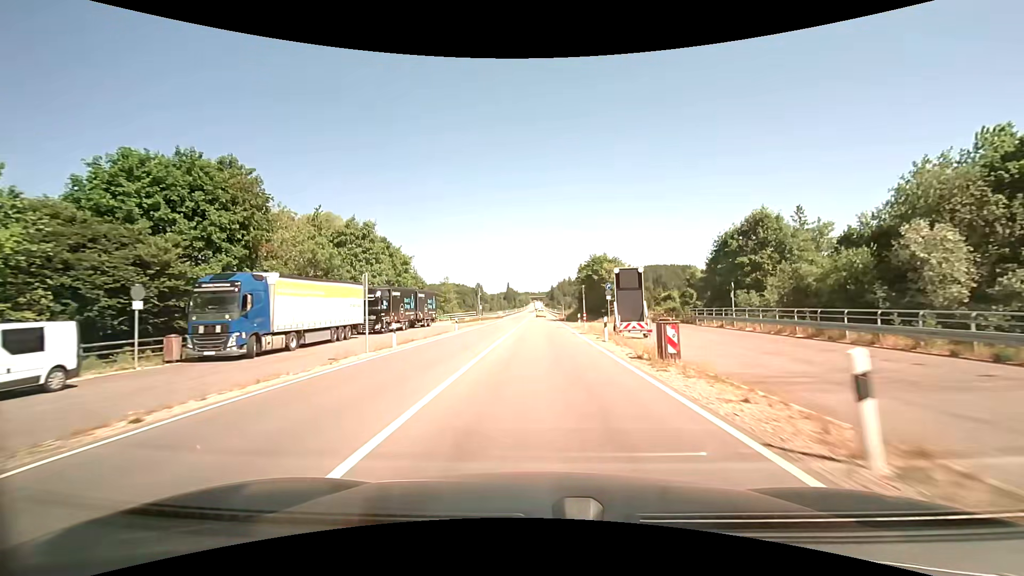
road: primary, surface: asphalt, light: Day
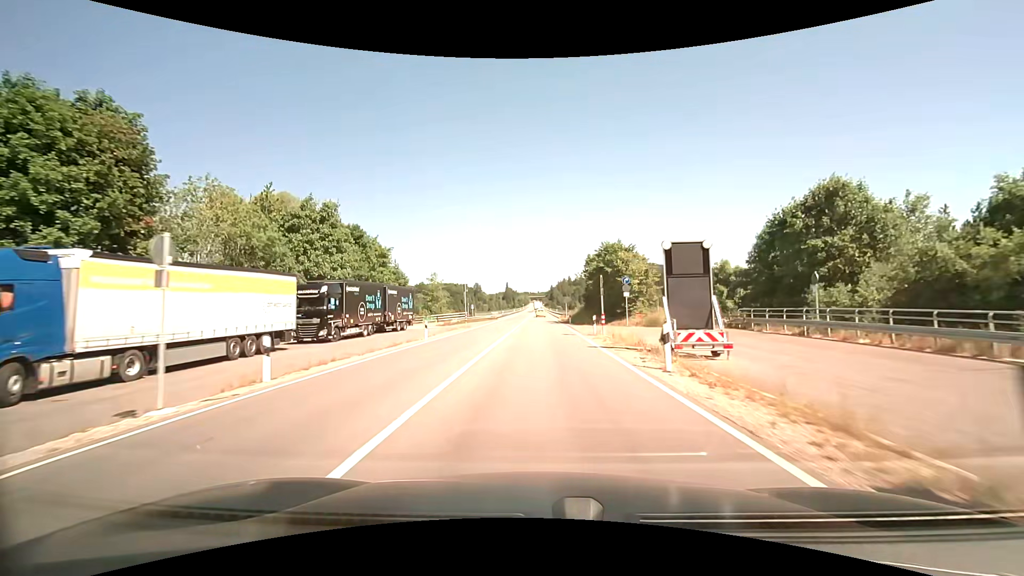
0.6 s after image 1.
(-0.1, +10.6) m; -1°
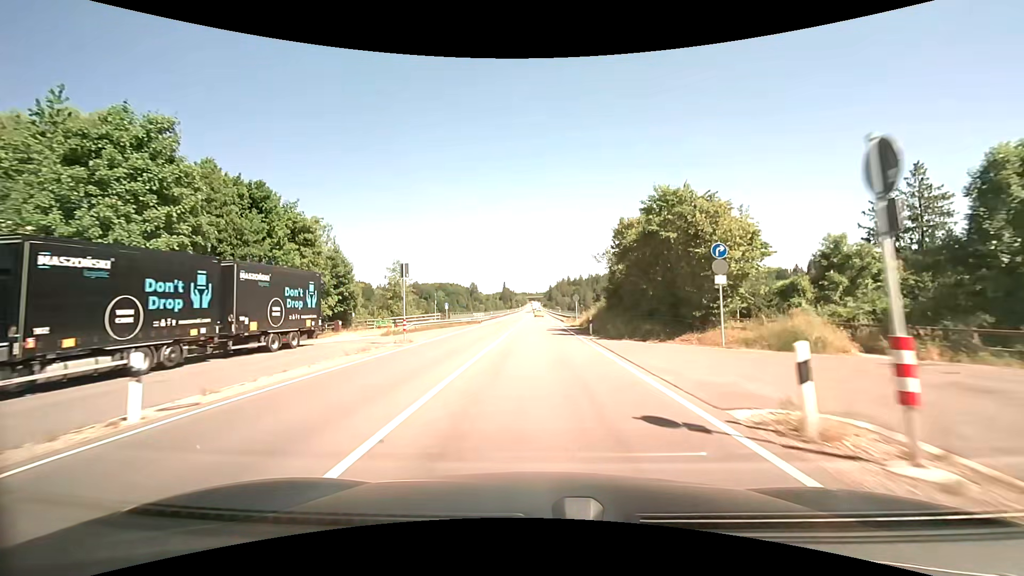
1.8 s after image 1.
(-0.4, +21.1) m; -1°
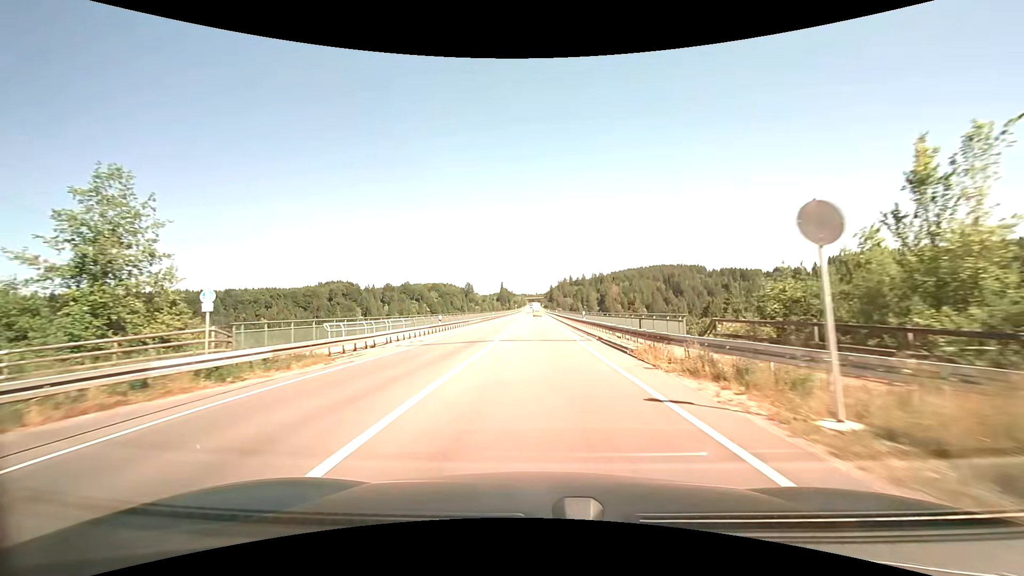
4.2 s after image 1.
(+0.2, +42.1) m; +1°
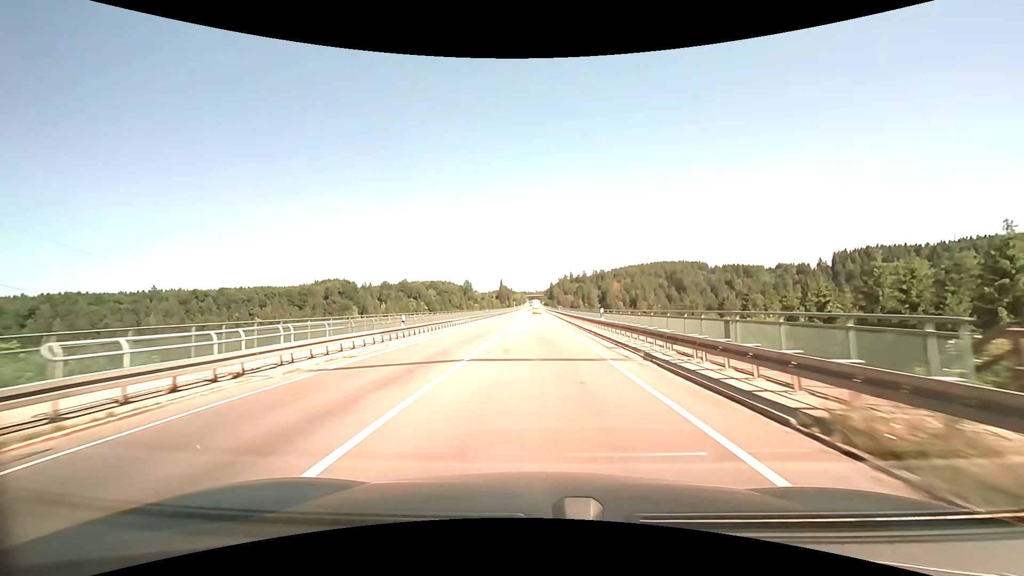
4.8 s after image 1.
(-0.1, +10.6) m; -2°
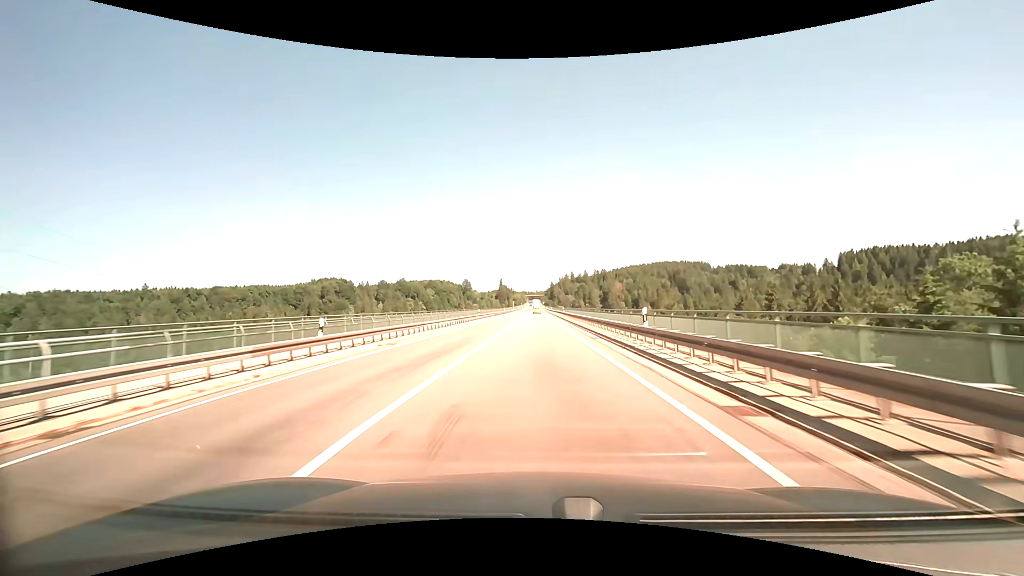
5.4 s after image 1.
(0.0, +10.7) m; +1°
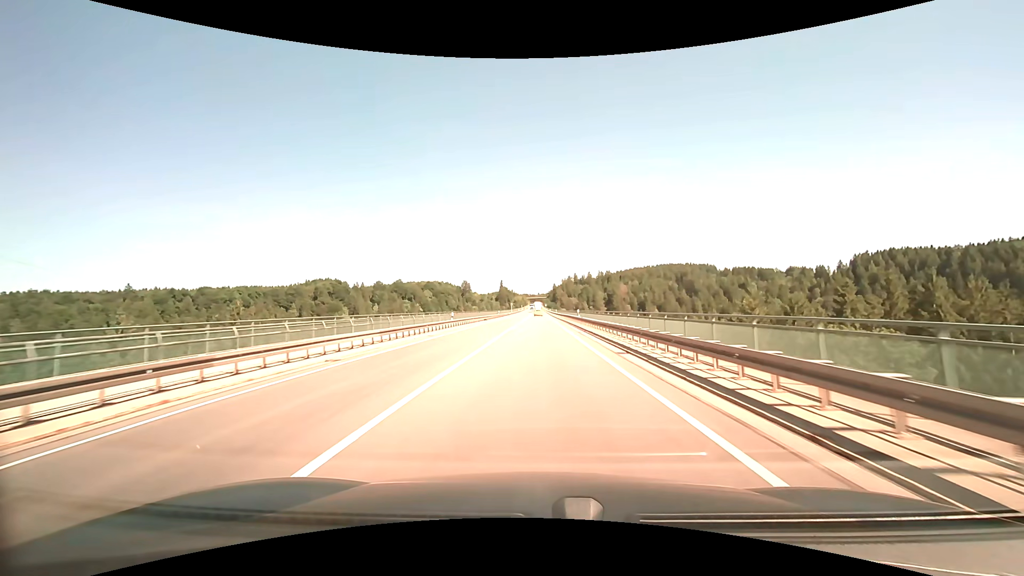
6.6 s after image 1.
(+0.1, +21.6) m; 0°
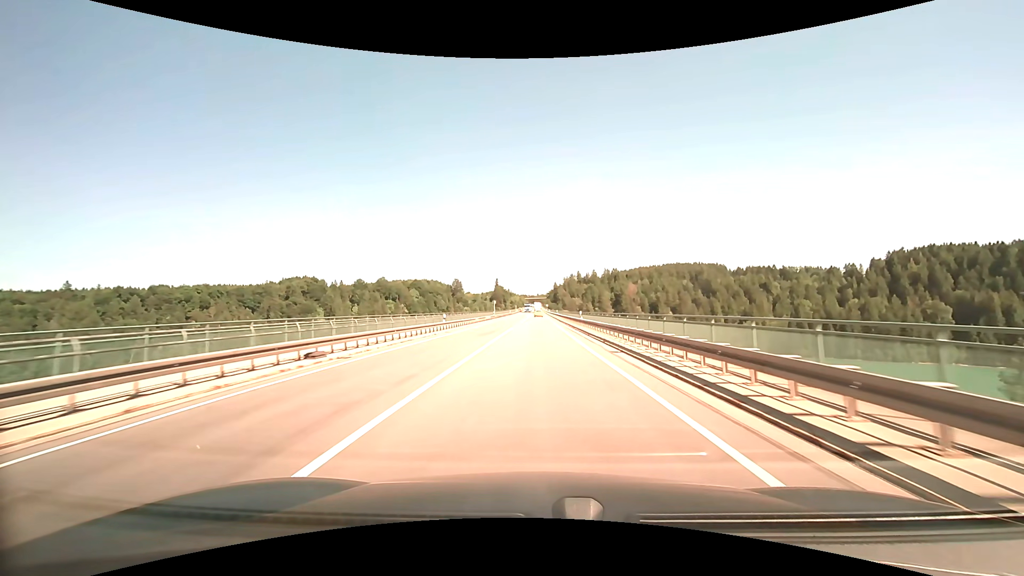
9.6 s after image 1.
(-0.5, +55.3) m; 0°
(0, +10) (0, +20) (0, +30) (0, +40) (0, +50) (0, +60) (0, +70) (0, +80) (+1, +90) (+1, +100) m
